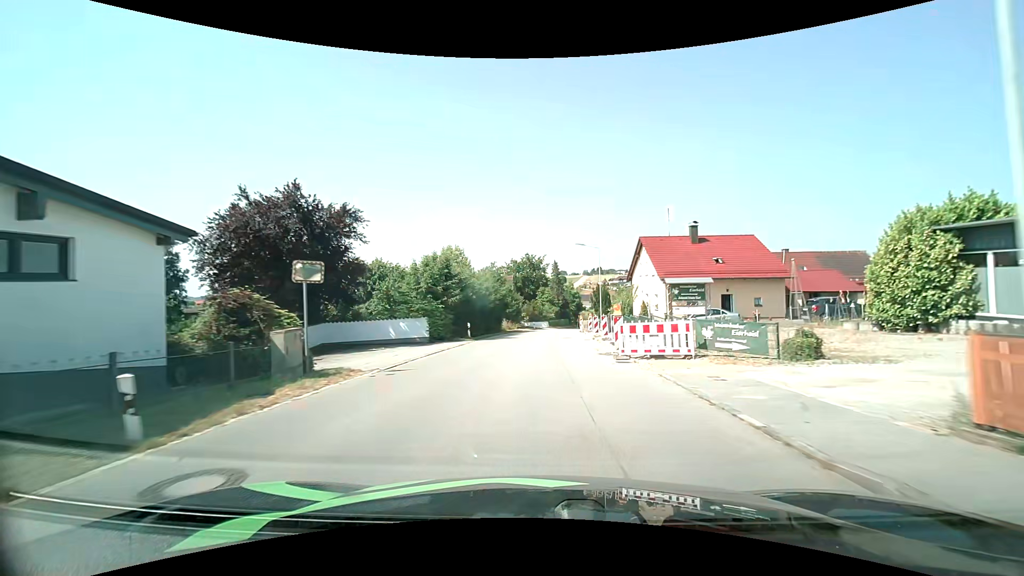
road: tertiary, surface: asphalt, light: Day
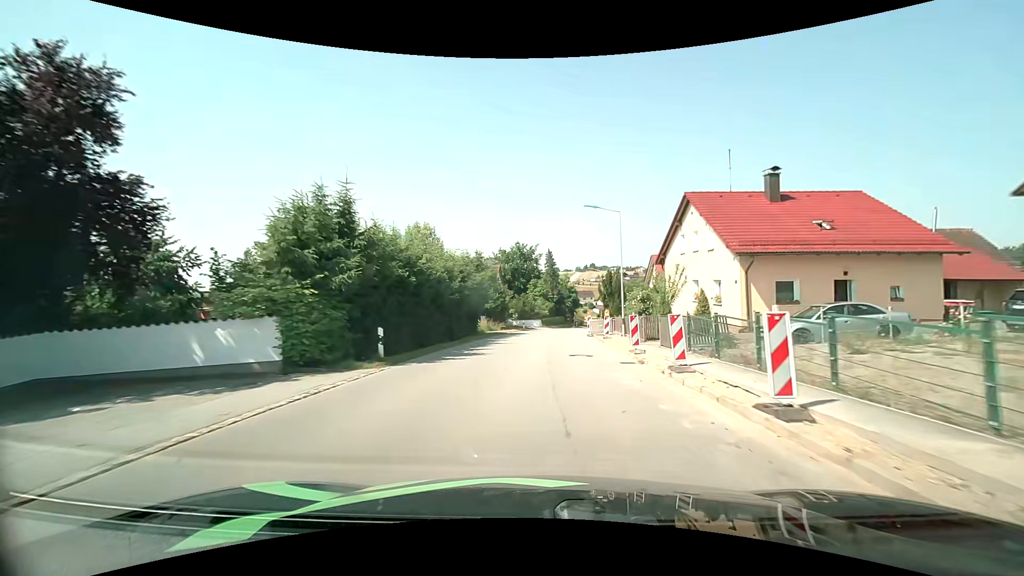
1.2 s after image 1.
(+0.1, +15.0) m; +1°
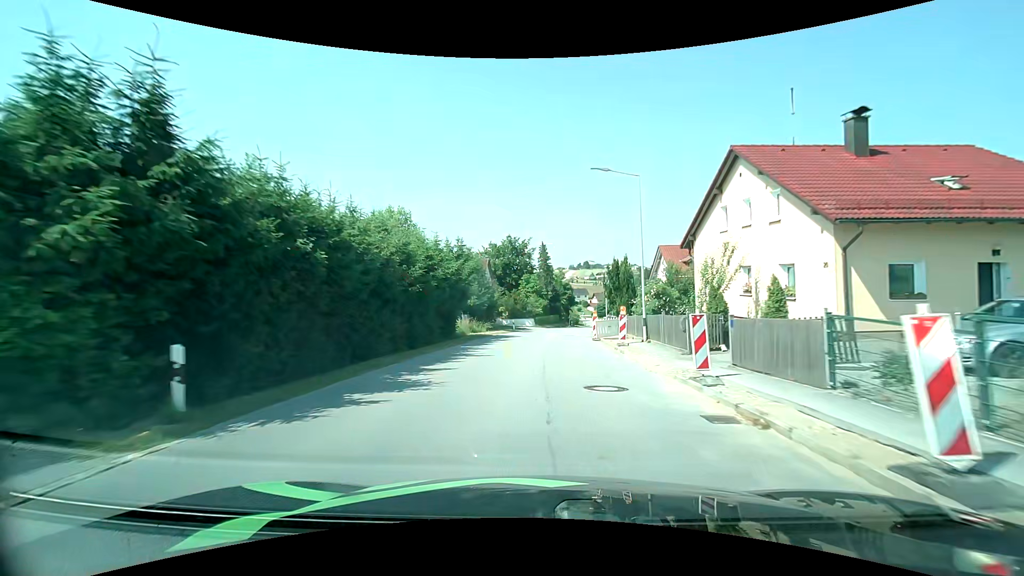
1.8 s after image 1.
(+0.1, +7.6) m; +1°
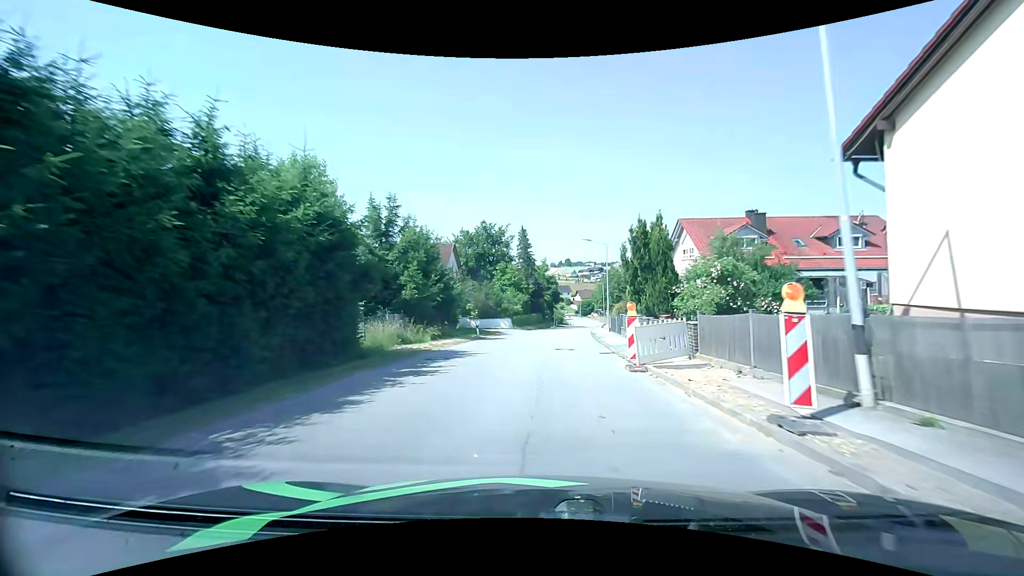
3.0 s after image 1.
(+0.3, +15.2) m; +2°
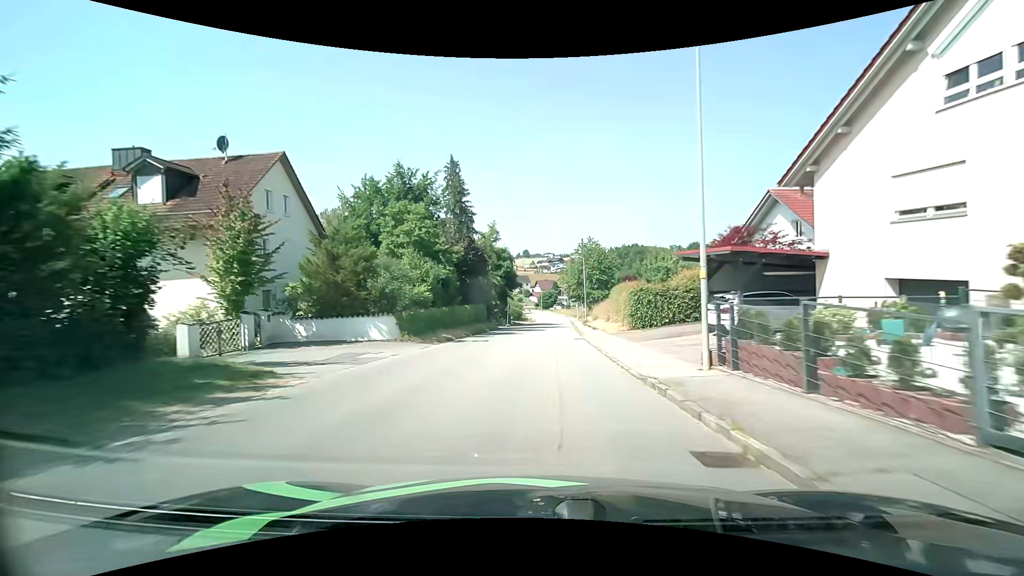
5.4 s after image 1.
(+1.5, +31.7) m; +5°
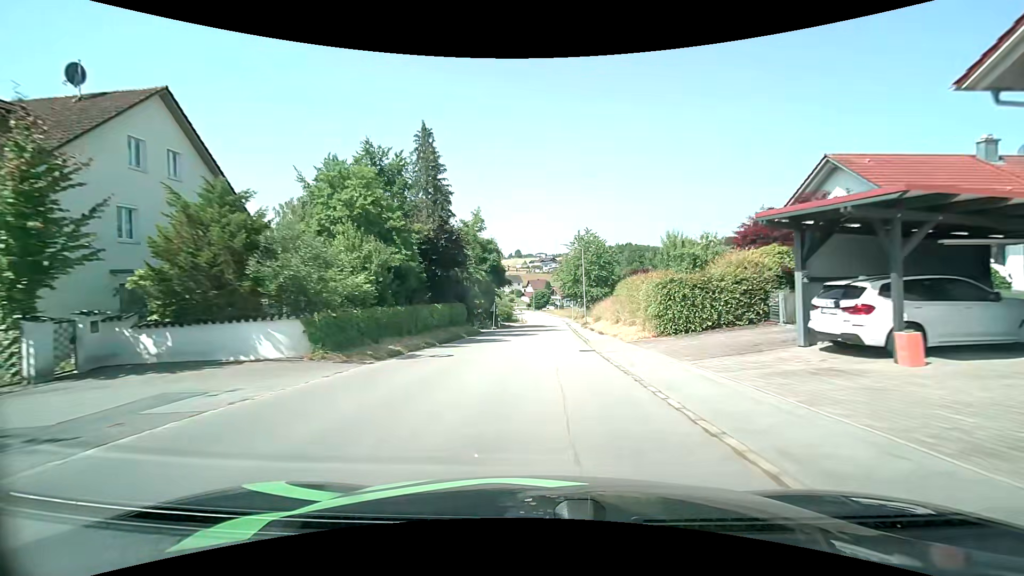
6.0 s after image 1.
(+0.1, +8.0) m; +1°
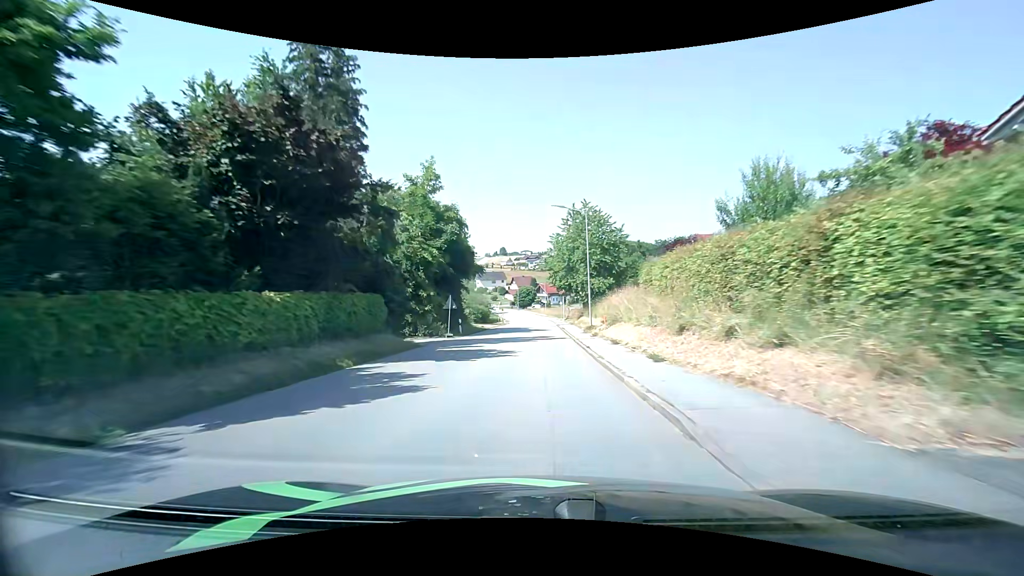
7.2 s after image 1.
(+0.3, +16.4) m; +2°
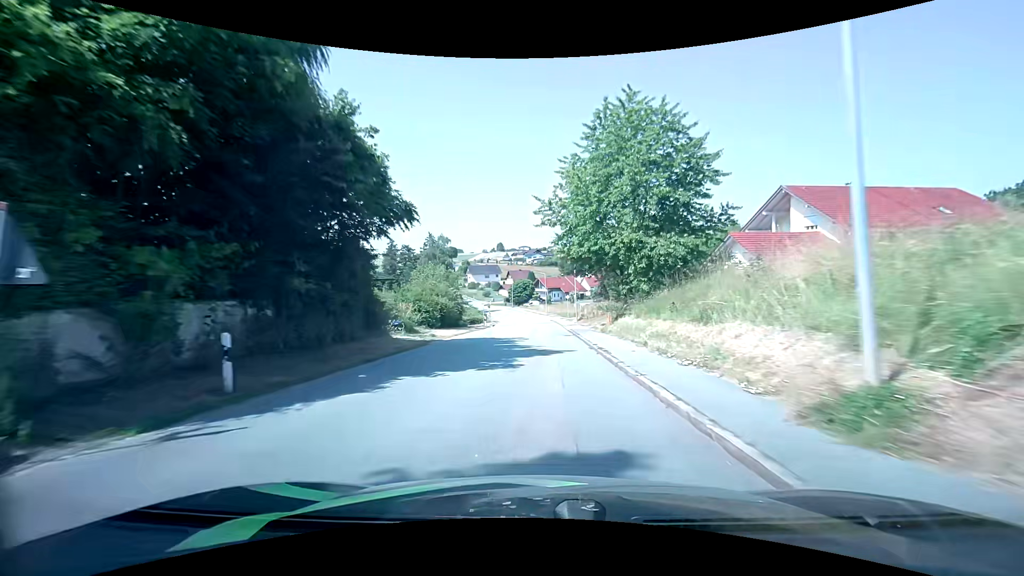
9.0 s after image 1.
(-0.1, +25.3) m; 0°
(0, +10) (0, +20) (0, +30) (-1, +40) (-1, +50) (-1, +60) (-1, +70) (-2, +80) (-3, +90) (-4, +100) m
